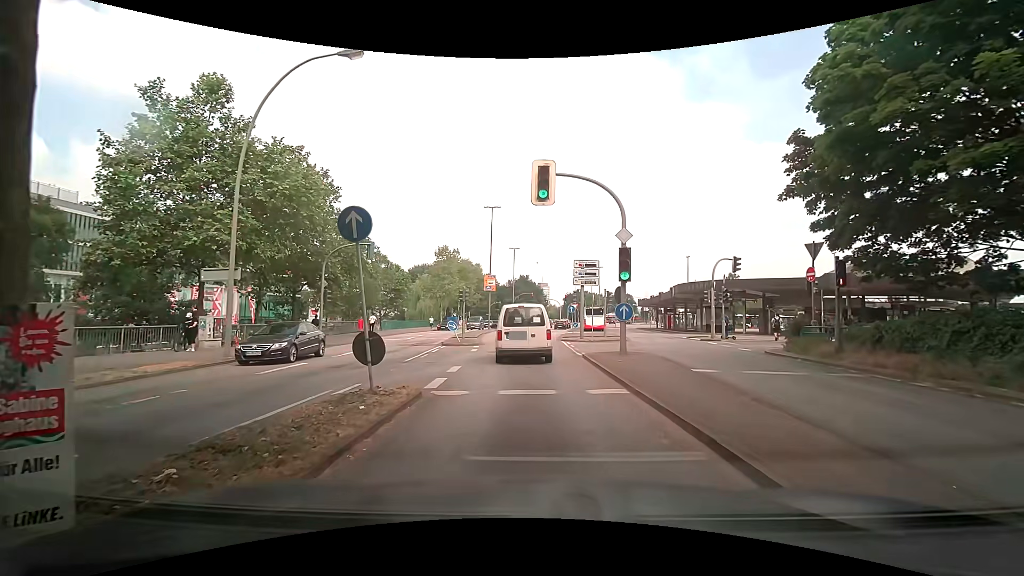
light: Day
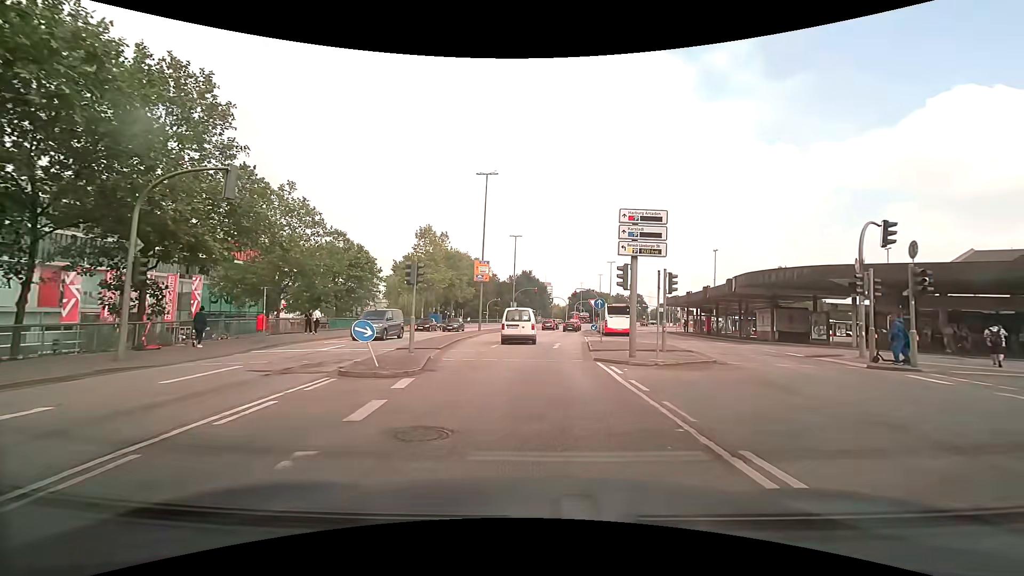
(-0.3, +15.7) m; -1°
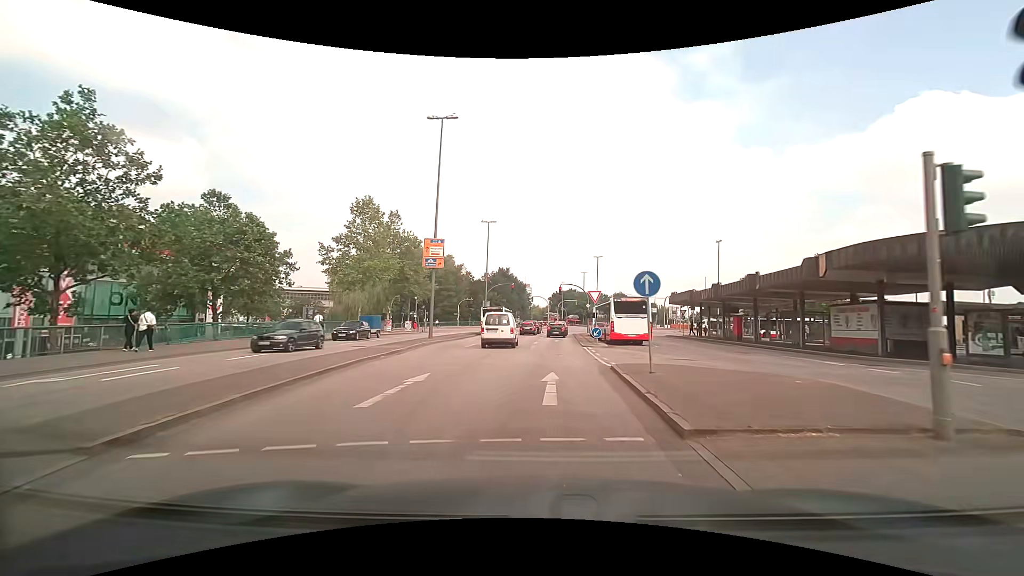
(+0.4, +15.3) m; +3°
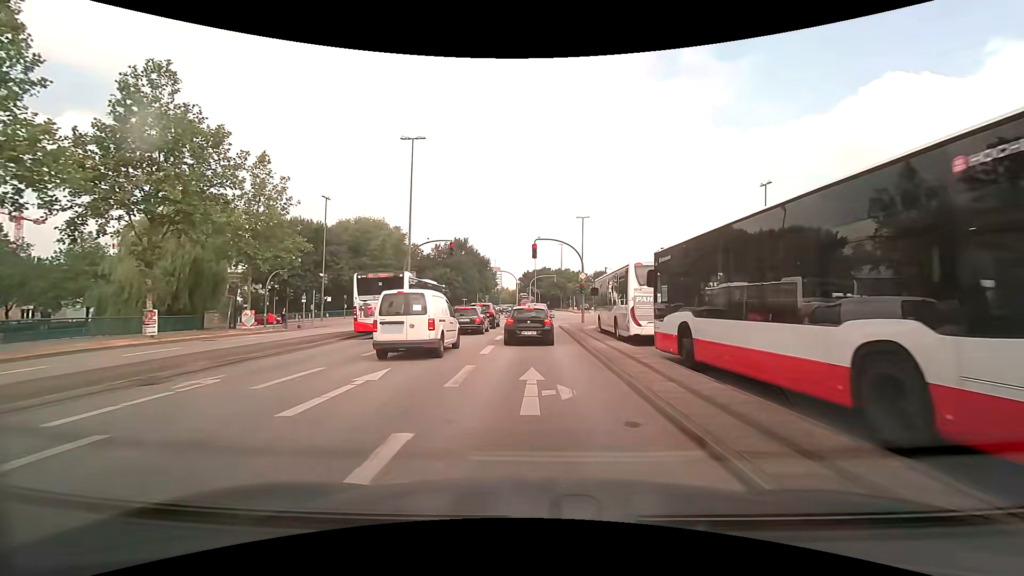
(+1.2, +30.1) m; +4°
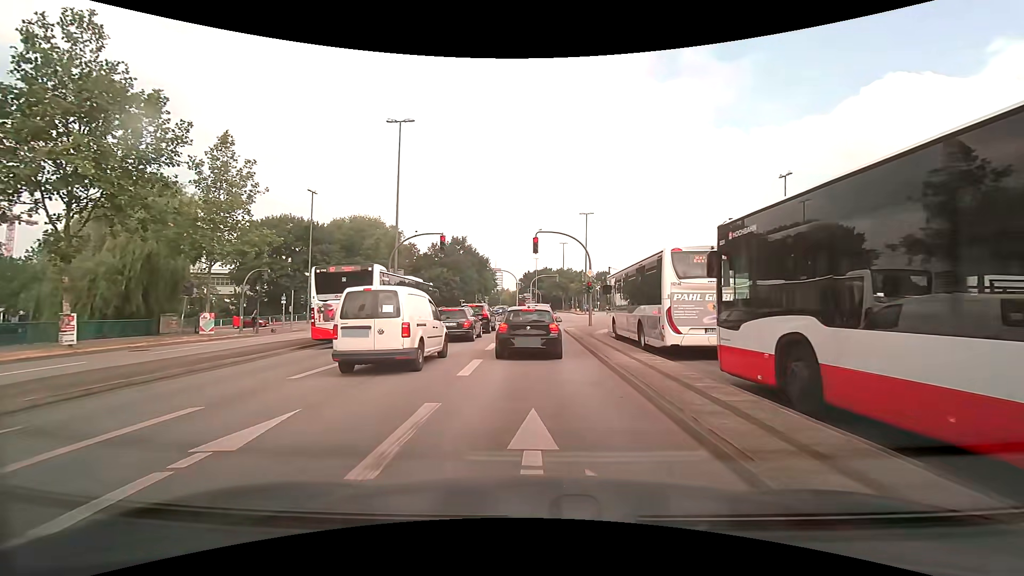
(0.0, +4.2) m; -1°
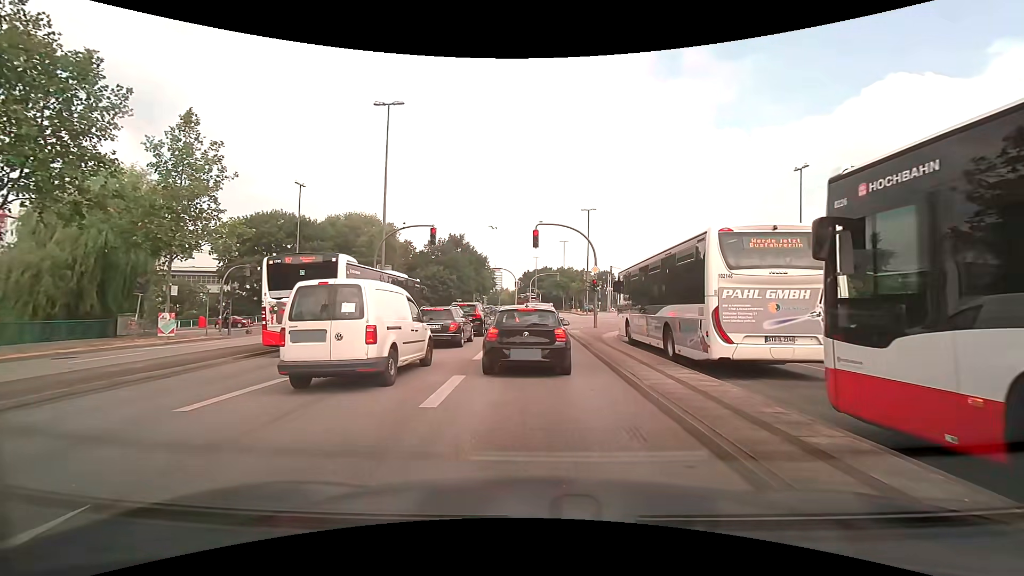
(0.0, +3.0) m; 0°
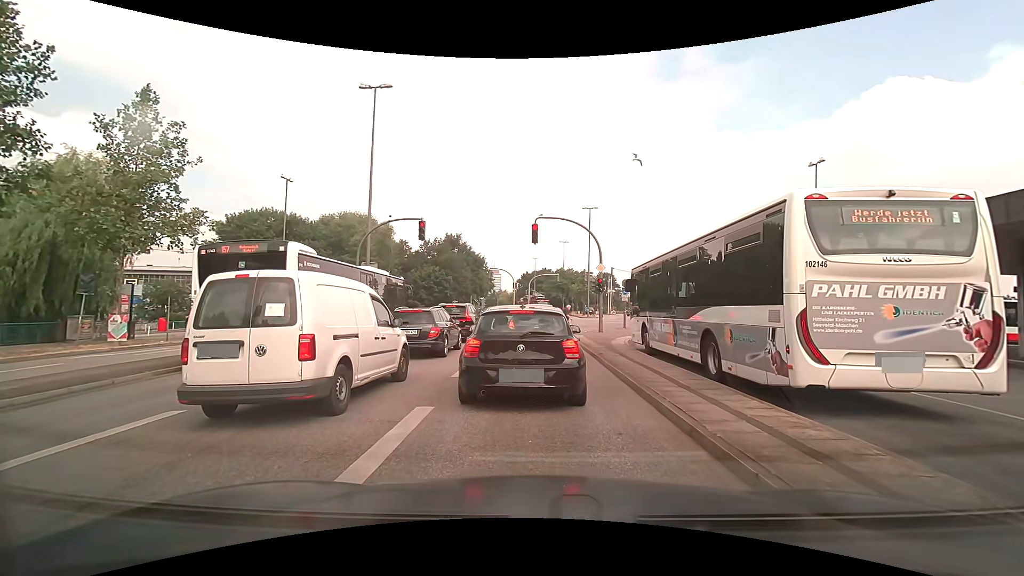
(0.0, +2.6) m; -1°
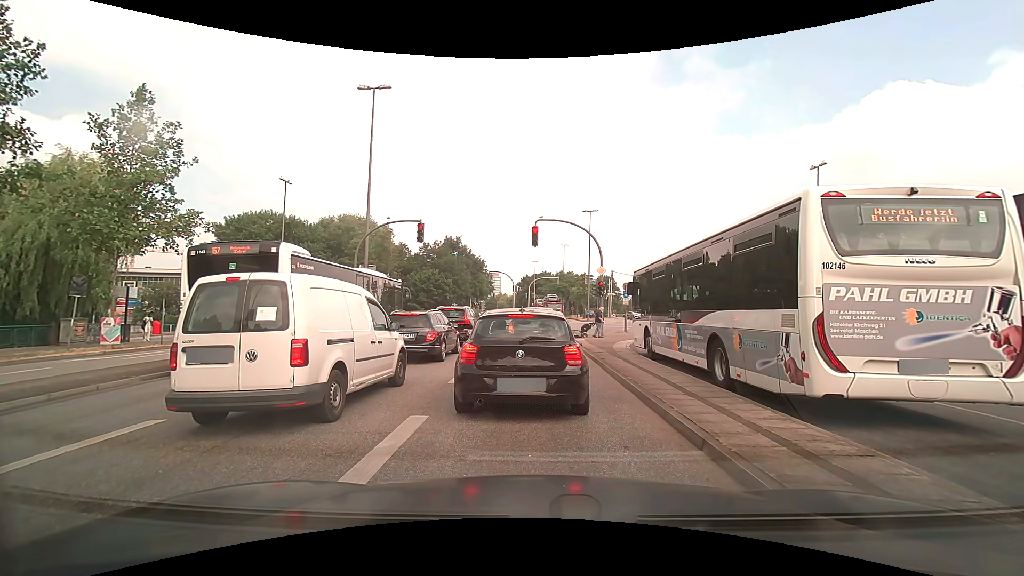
(0.0, +0.4) m; 0°
(0, +10) (+1, +20) (+1, +30) (+4, +40) (+8, +49) (+11, +58) (+14, +68) (+16, +78) (+17, +88) (+17, +98) m
